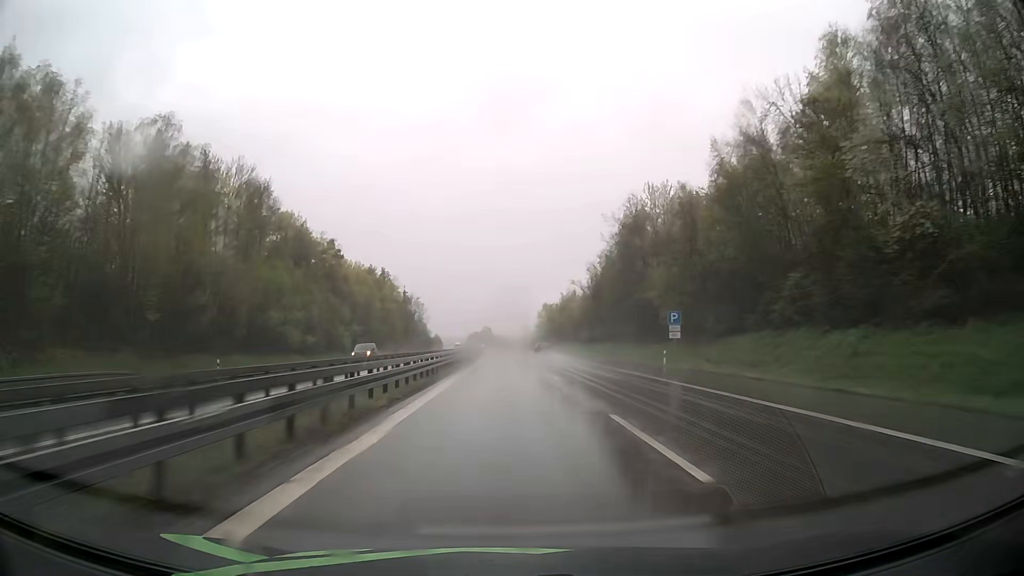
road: motorway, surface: asphalt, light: Day
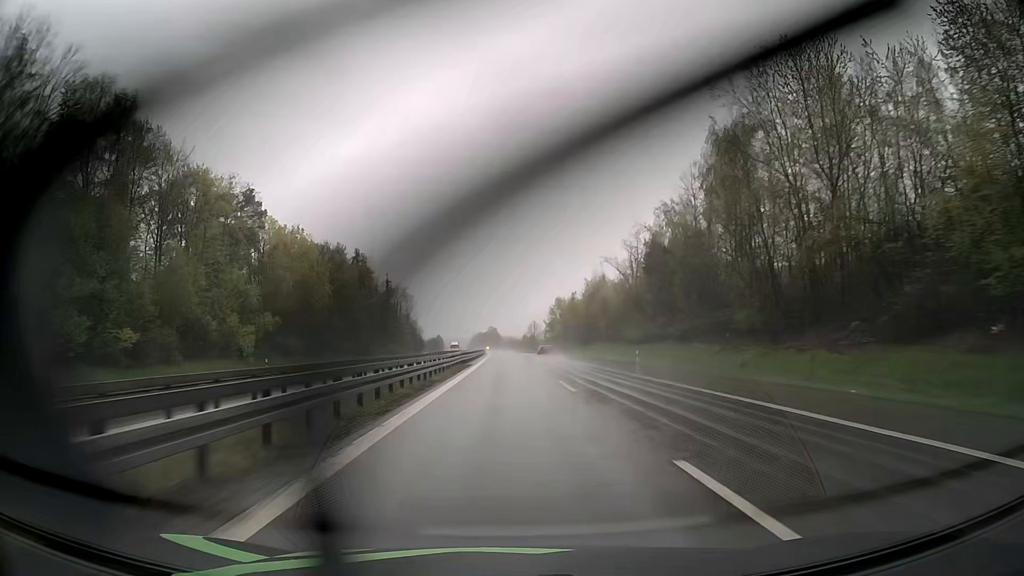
(-0.2, +41.1) m; 0°
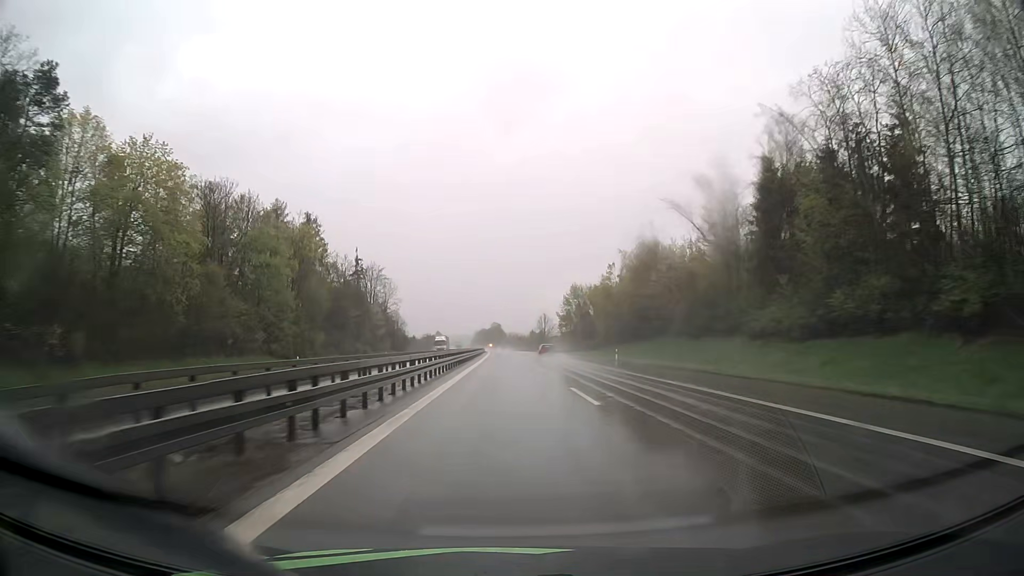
(-0.2, +41.3) m; 0°
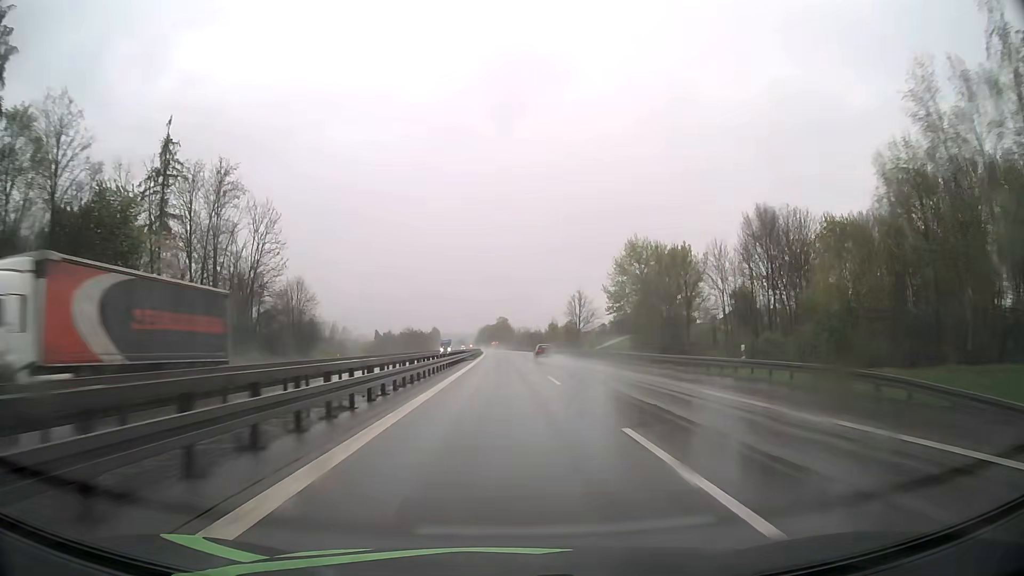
(-0.5, +82.6) m; -1°
